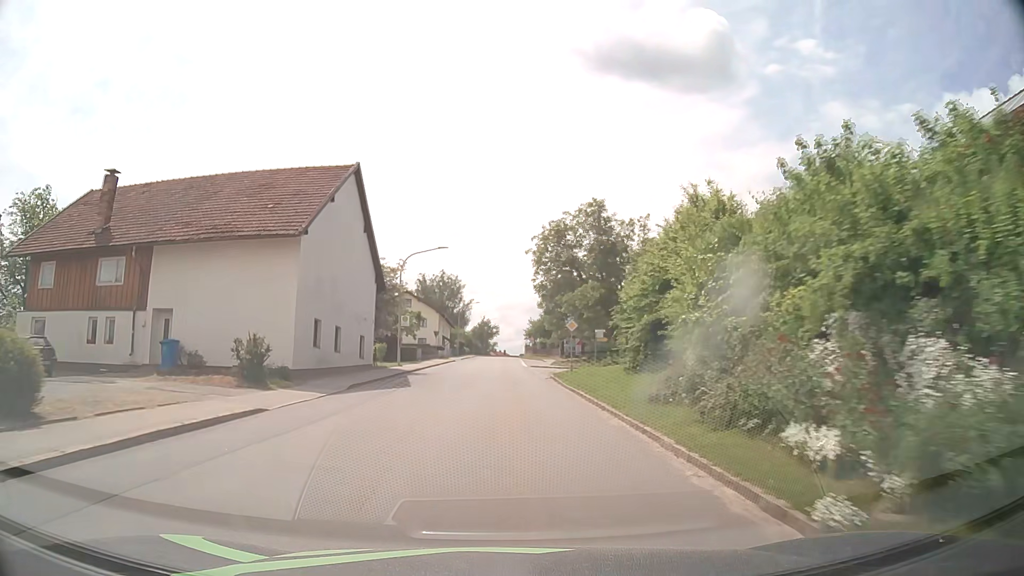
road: tertiary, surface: asphalt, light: Day
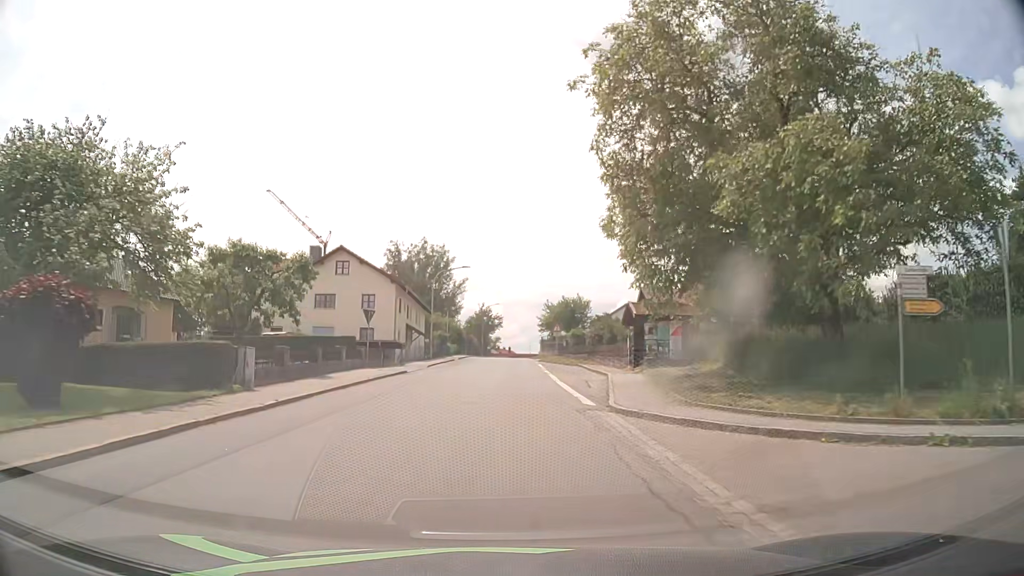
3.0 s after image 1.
(-0.2, +37.7) m; 0°
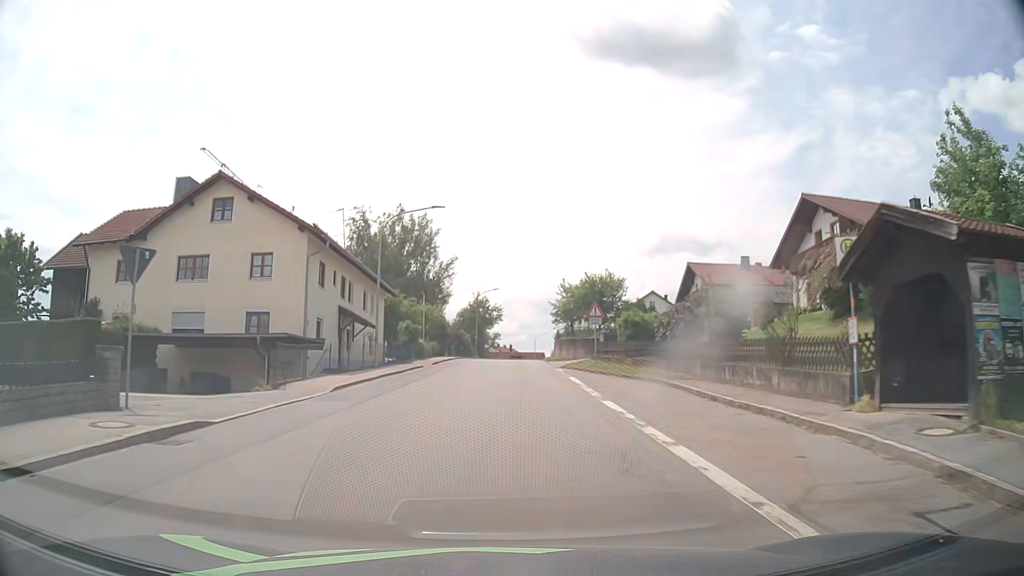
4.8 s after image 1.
(0.0, +22.8) m; 0°
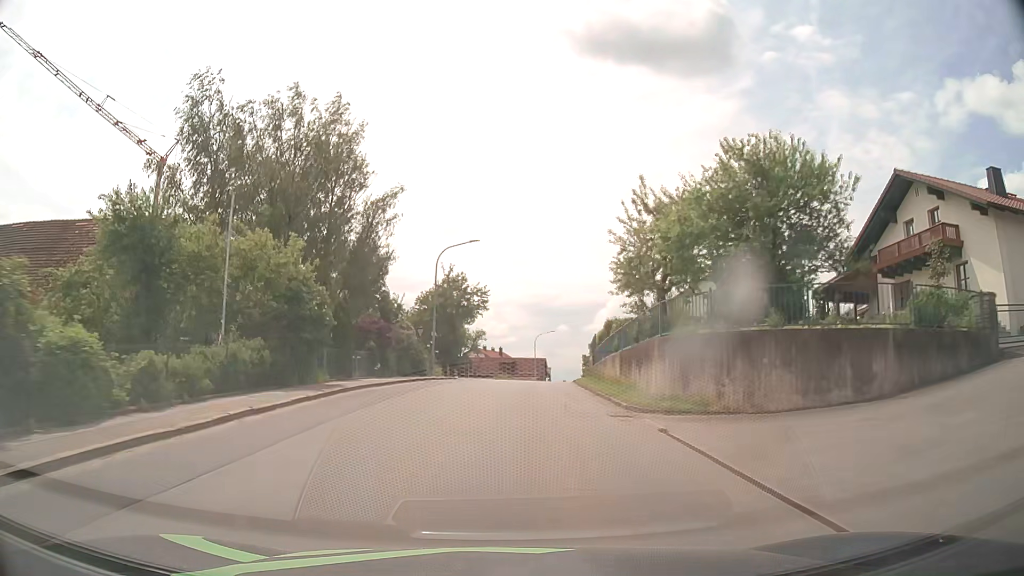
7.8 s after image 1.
(+0.5, +38.1) m; +1°
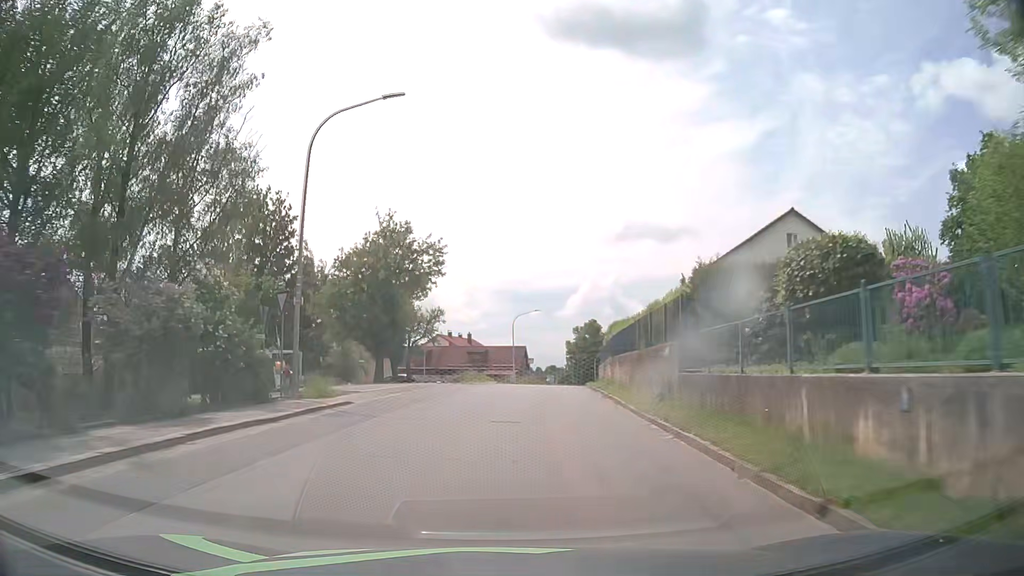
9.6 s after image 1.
(+0.3, +22.9) m; +3°
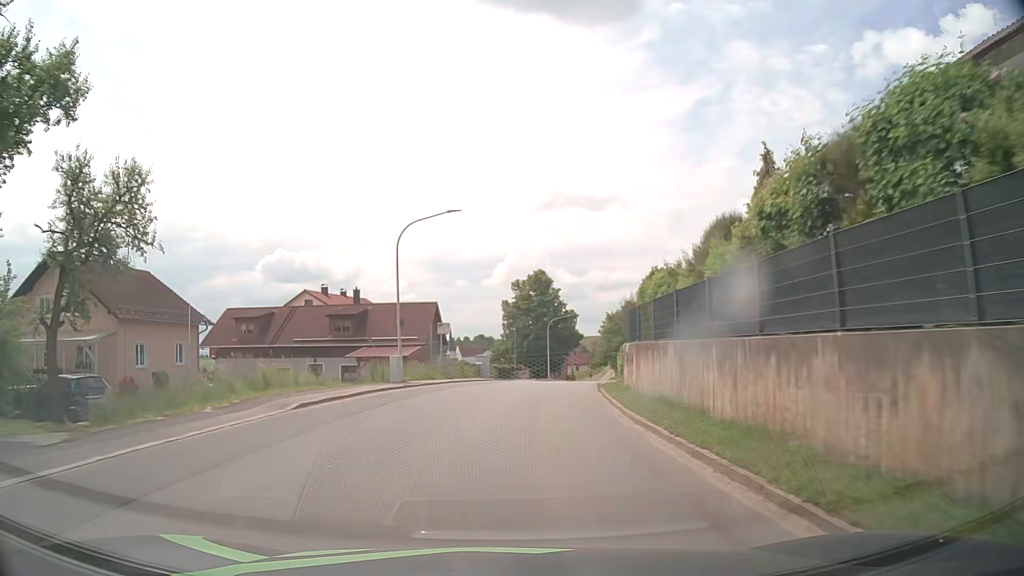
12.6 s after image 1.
(+1.8, +38.8) m; +6°
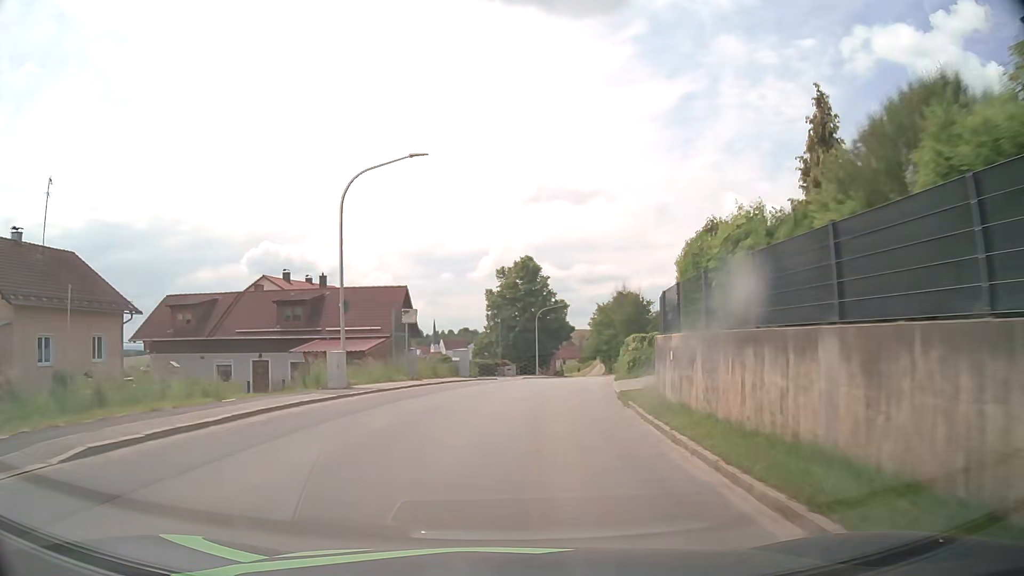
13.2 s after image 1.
(0.0, +7.9) m; +1°
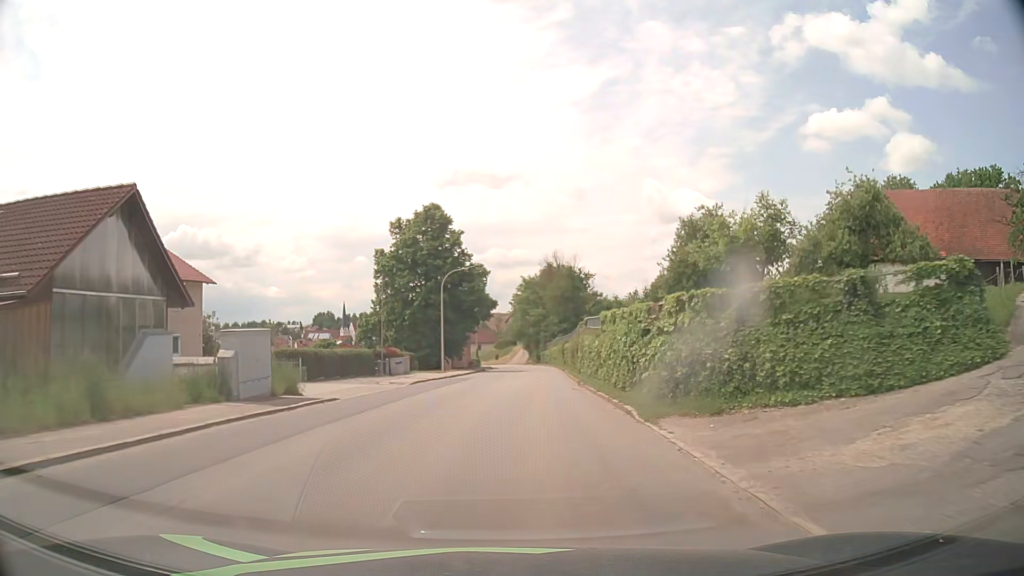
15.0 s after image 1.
(+1.5, +23.6) m; +7°
(0, +10) (0, +20) (+1, +30) (+1, +40) (+2, +50) (+3, +60) (+3, +70) (+3, +80) (+3, +90) (+2, +100) m
